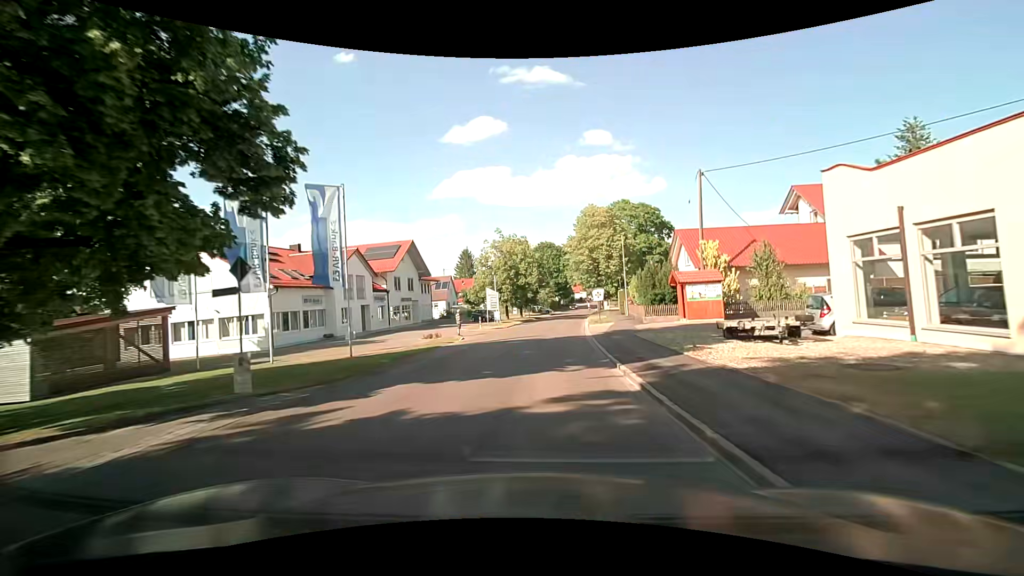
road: secondary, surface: asphalt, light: Day
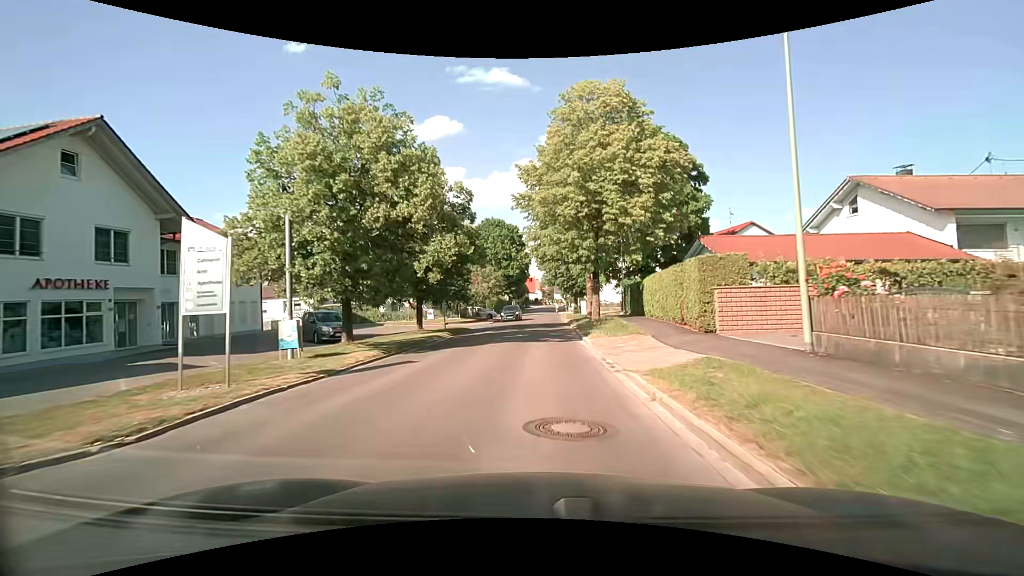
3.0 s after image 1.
(+1.9, +37.0) m; +6°
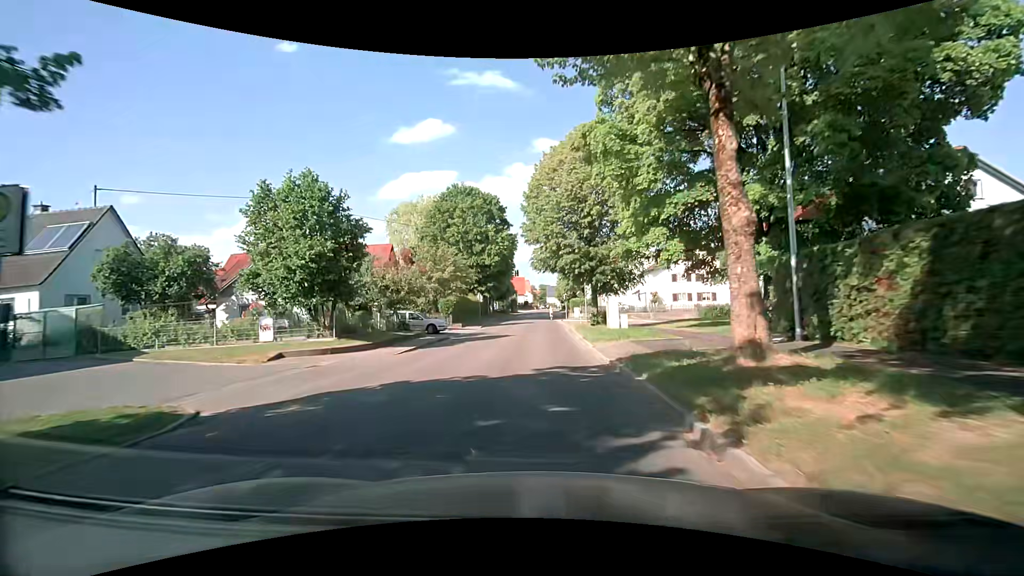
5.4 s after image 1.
(+0.5, +28.2) m; +1°
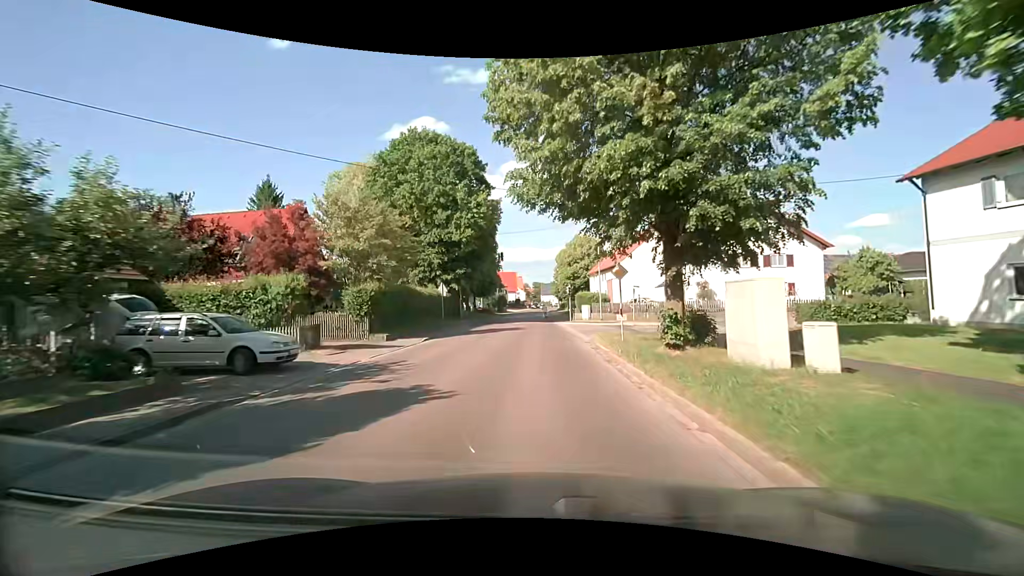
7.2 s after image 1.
(+0.2, +19.7) m; +1°
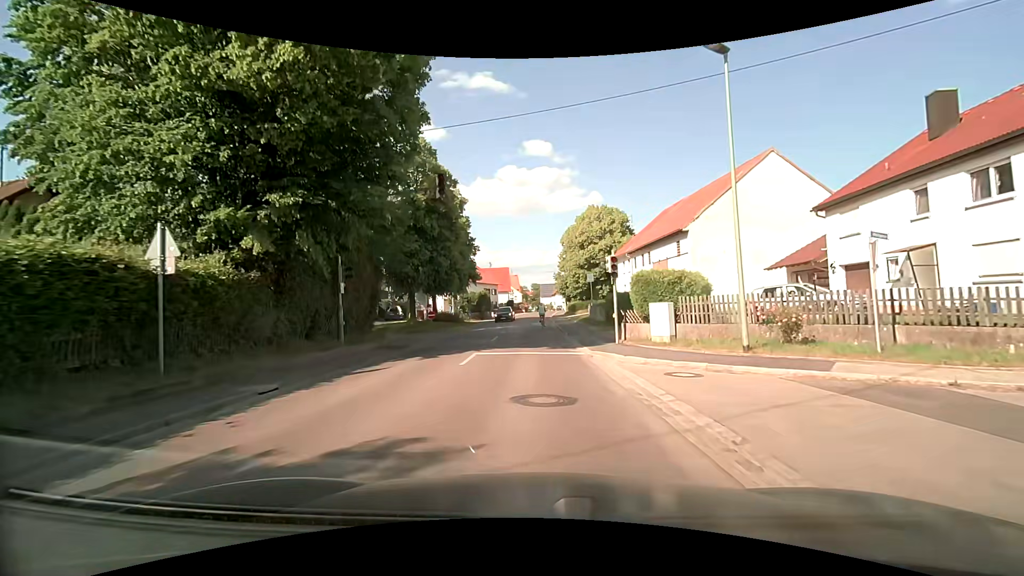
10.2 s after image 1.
(+0.1, +29.1) m; 0°
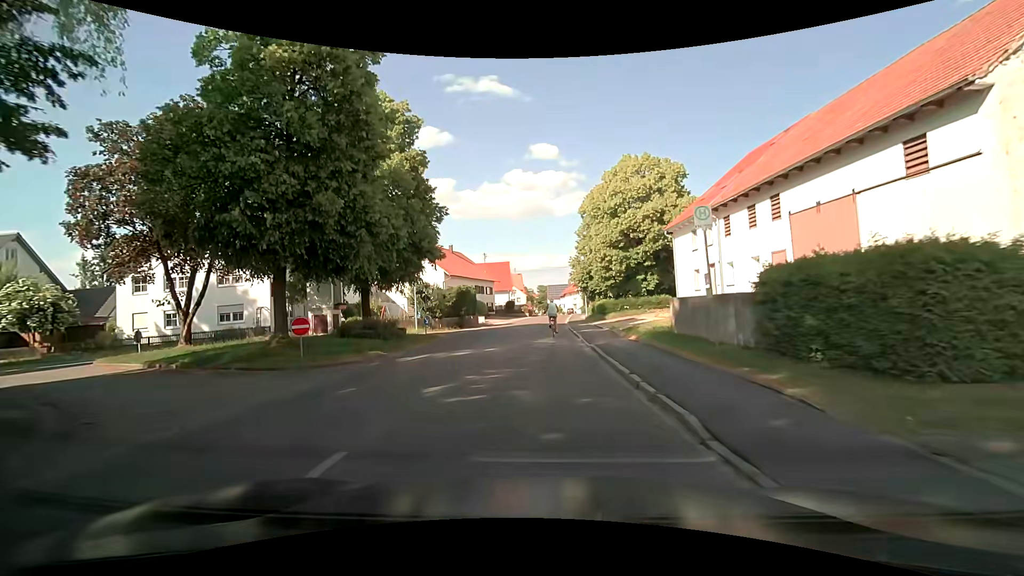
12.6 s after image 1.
(-0.2, +21.3) m; -2°
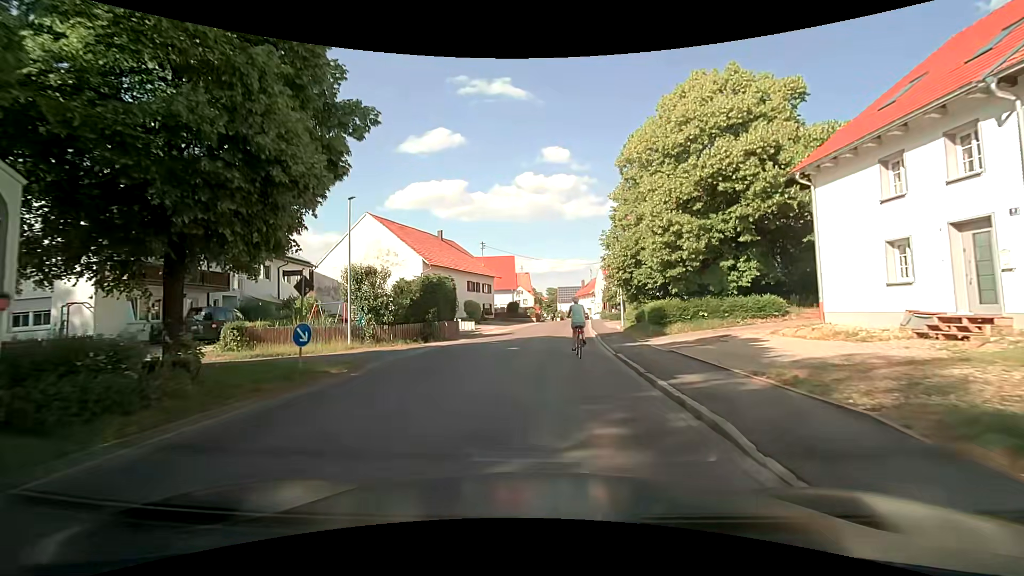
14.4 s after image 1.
(+0.2, +15.6) m; 0°
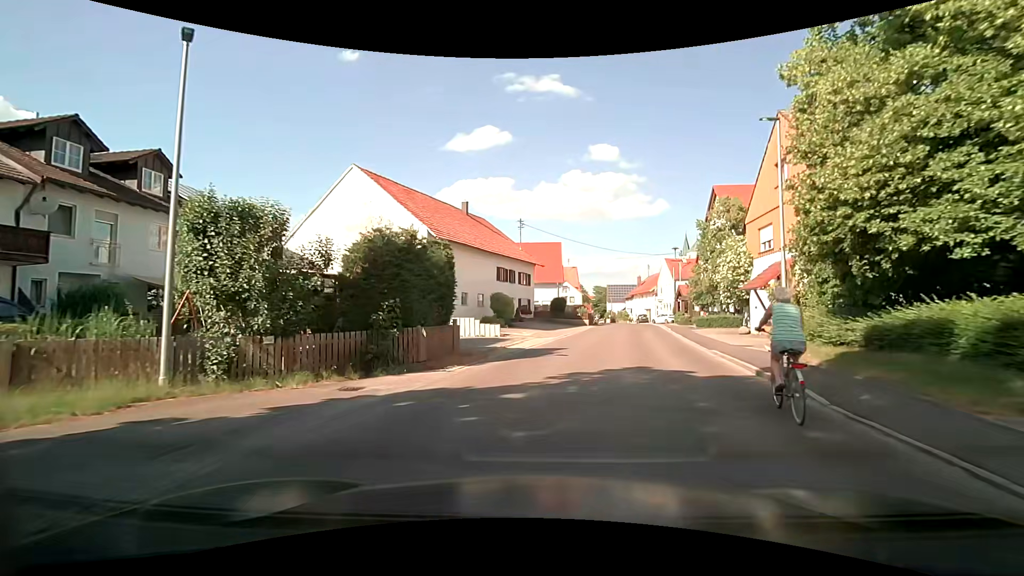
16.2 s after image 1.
(-0.7, +14.8) m; -5°
(0, +10) (+2, +20) (+4, +30) (+7, +39) (+9, +49) (+11, +59) (+13, +69) (+14, +79) (+14, +88) (+15, +98) m
